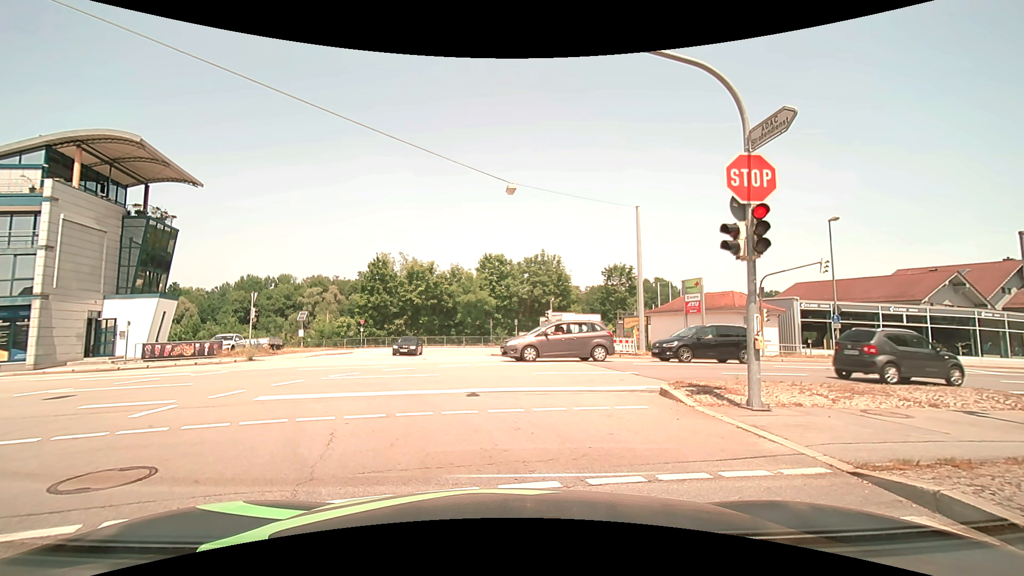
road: tertiary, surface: asphalt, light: Day
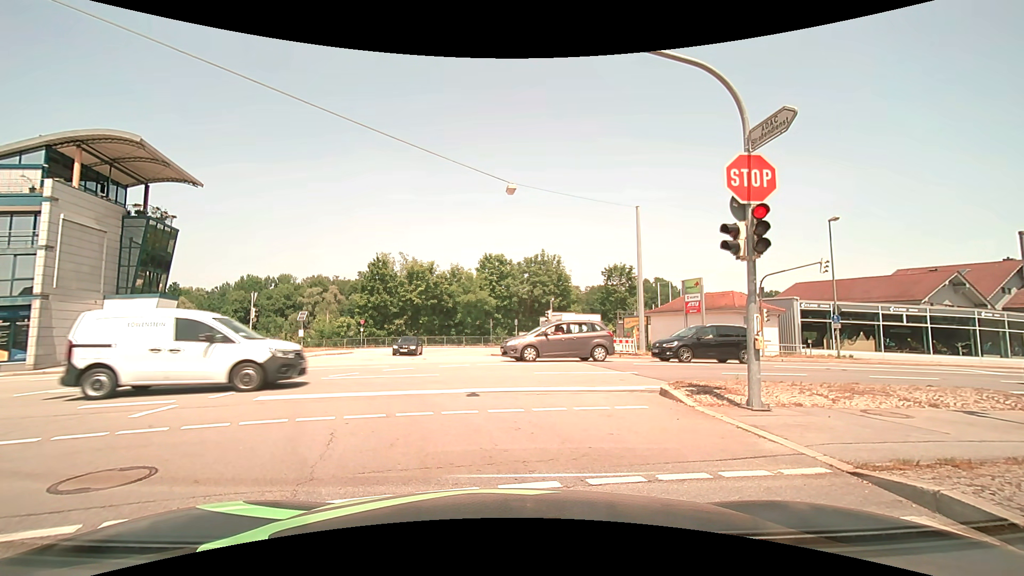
(0.0, 0.0) m; 0°
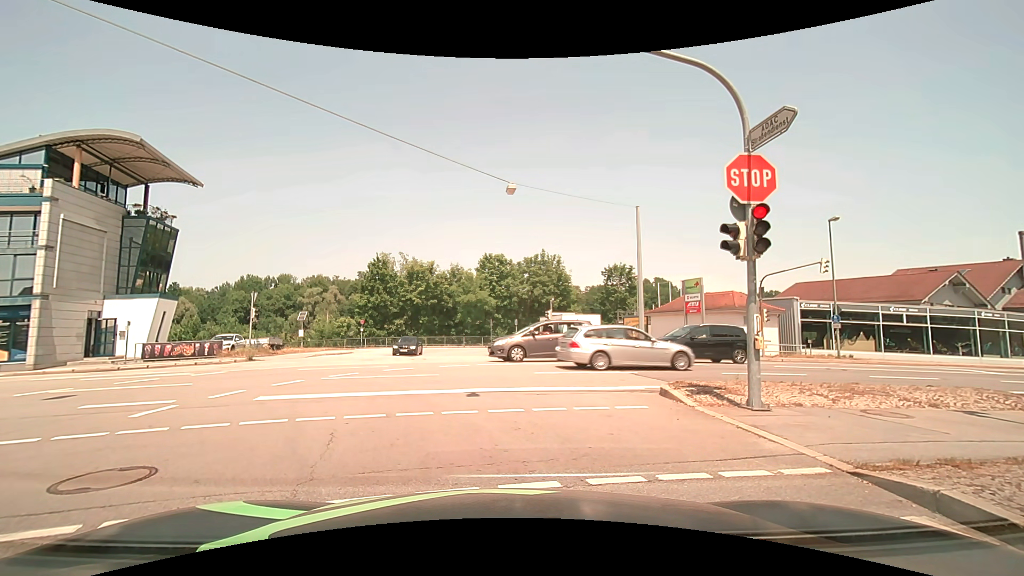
(0.0, 0.0) m; 0°
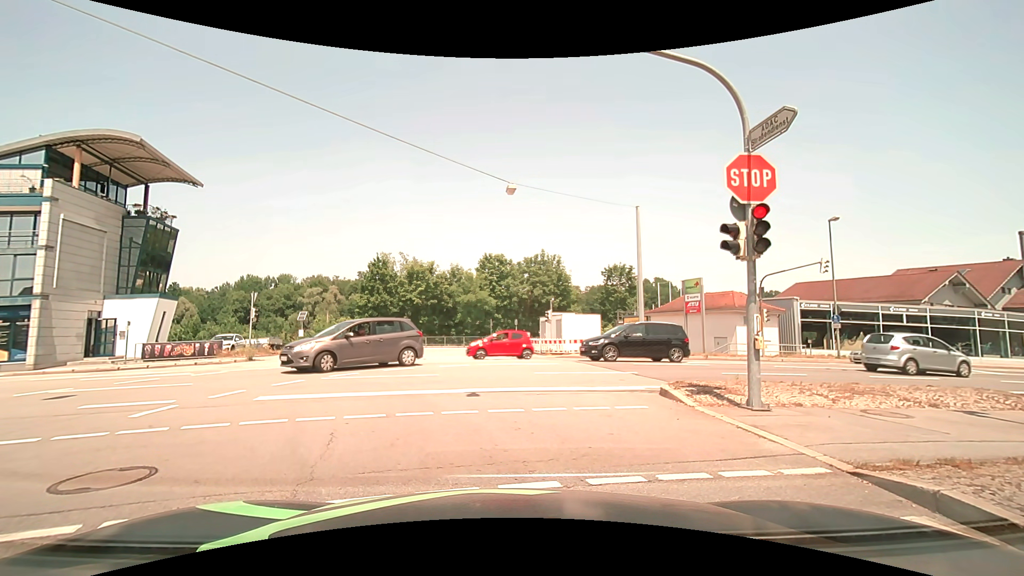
(0.0, 0.0) m; 0°
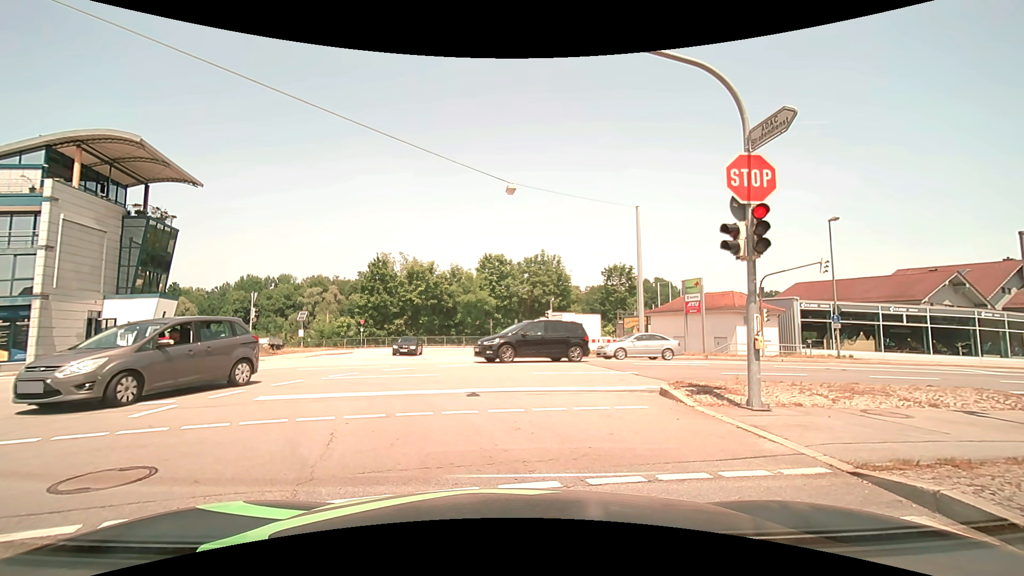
(0.0, 0.0) m; 0°
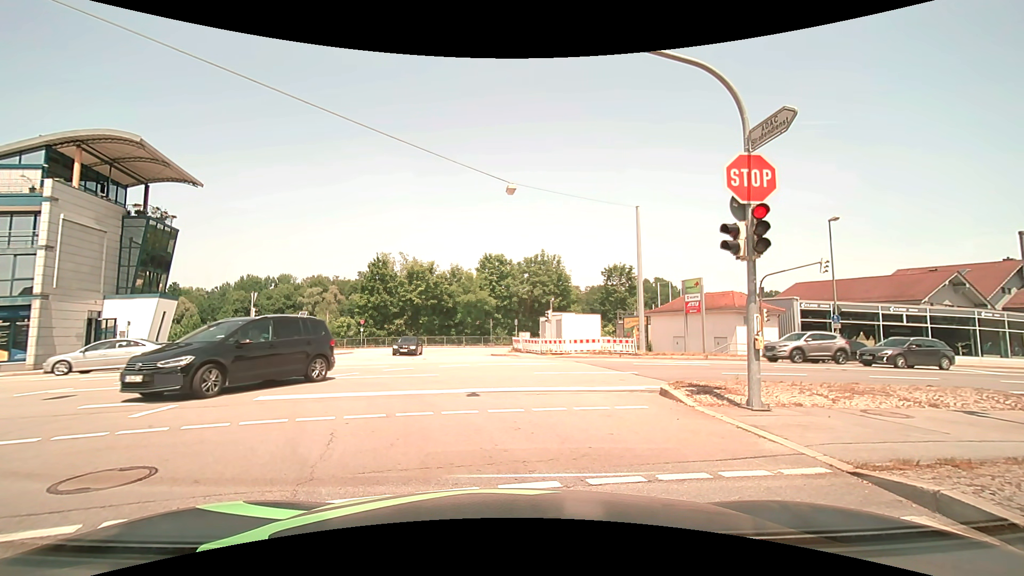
(0.0, 0.0) m; 0°
